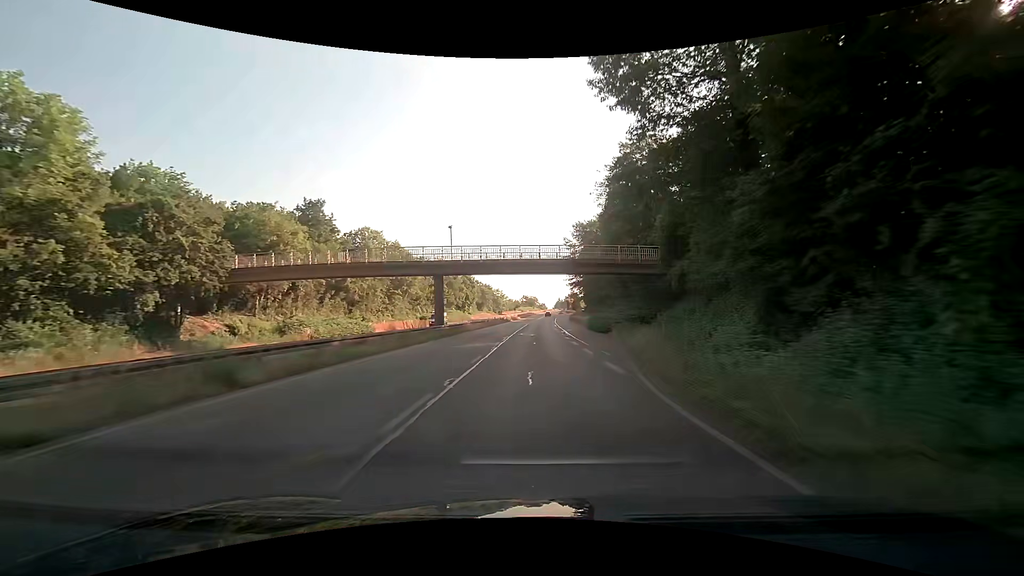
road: trunk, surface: asphalt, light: Day
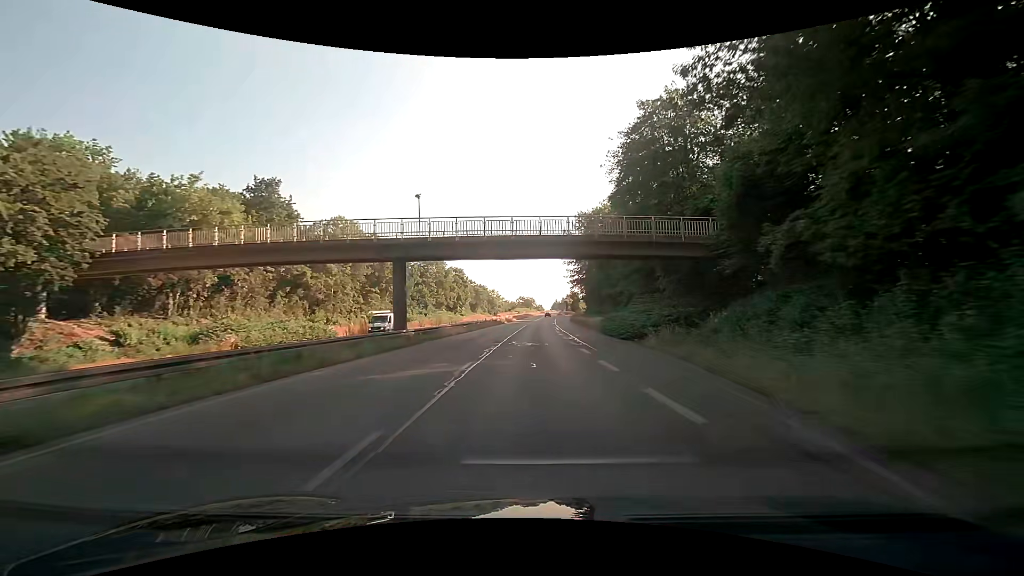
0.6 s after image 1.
(0.0, +11.8) m; +1°
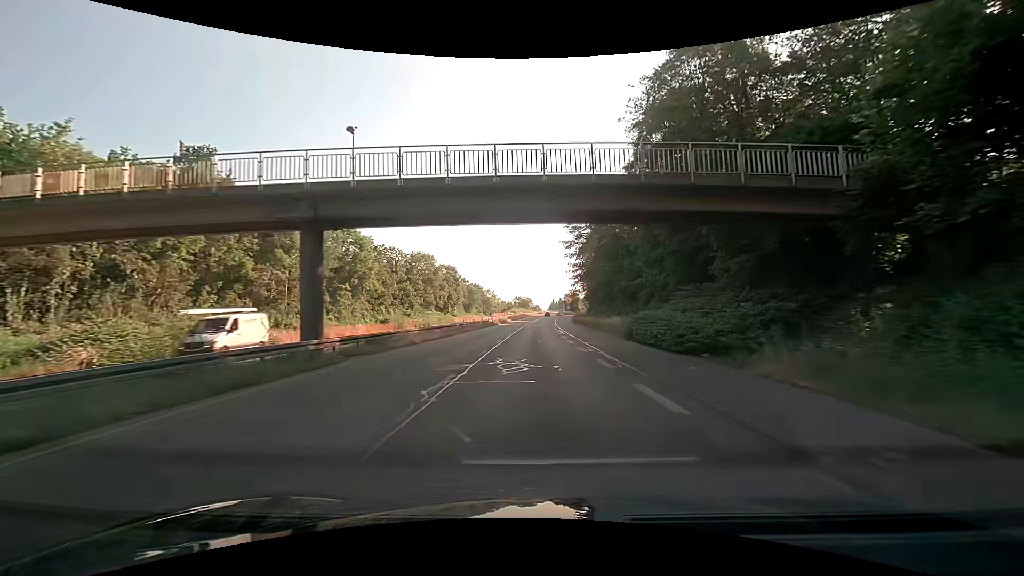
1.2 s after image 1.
(0.0, +11.9) m; 0°
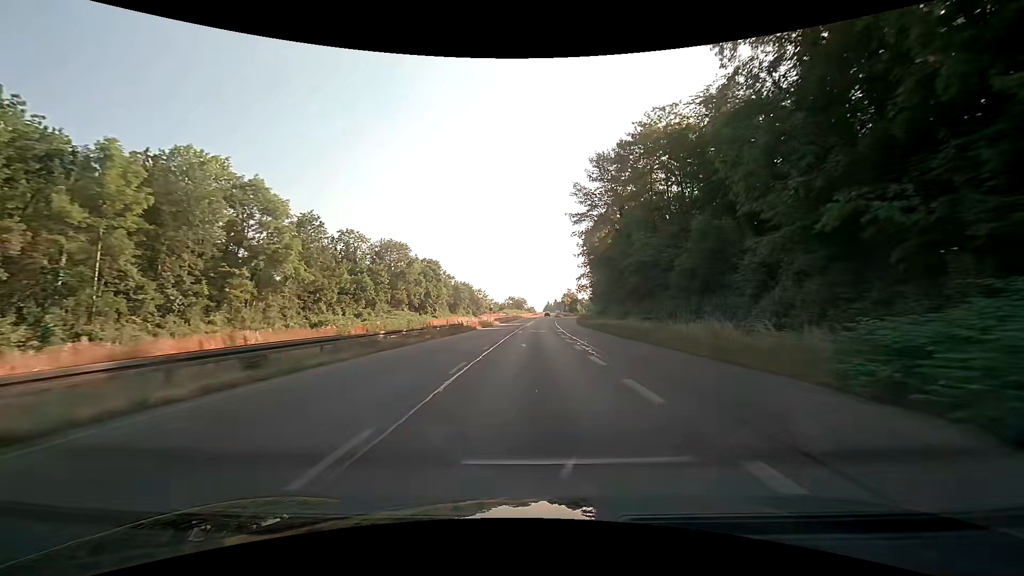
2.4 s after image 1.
(+0.1, +23.9) m; +1°
